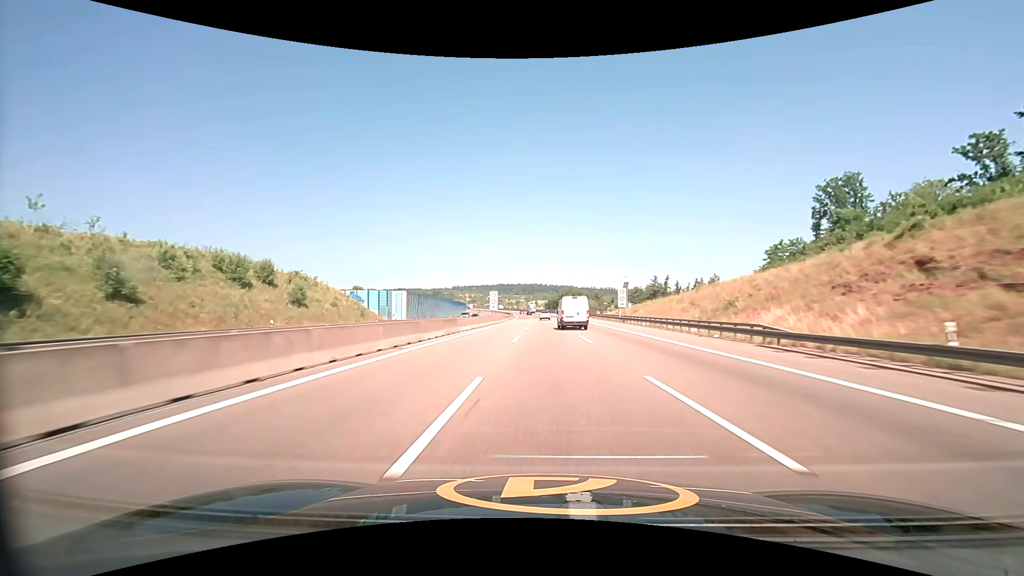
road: motorway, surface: asphalt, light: Day
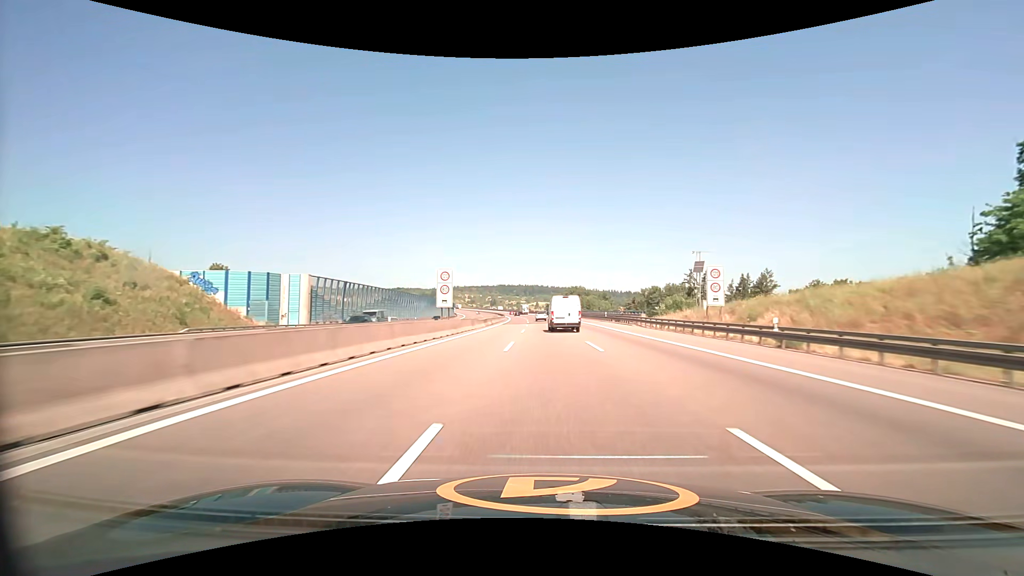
(0.0, +40.7) m; 0°
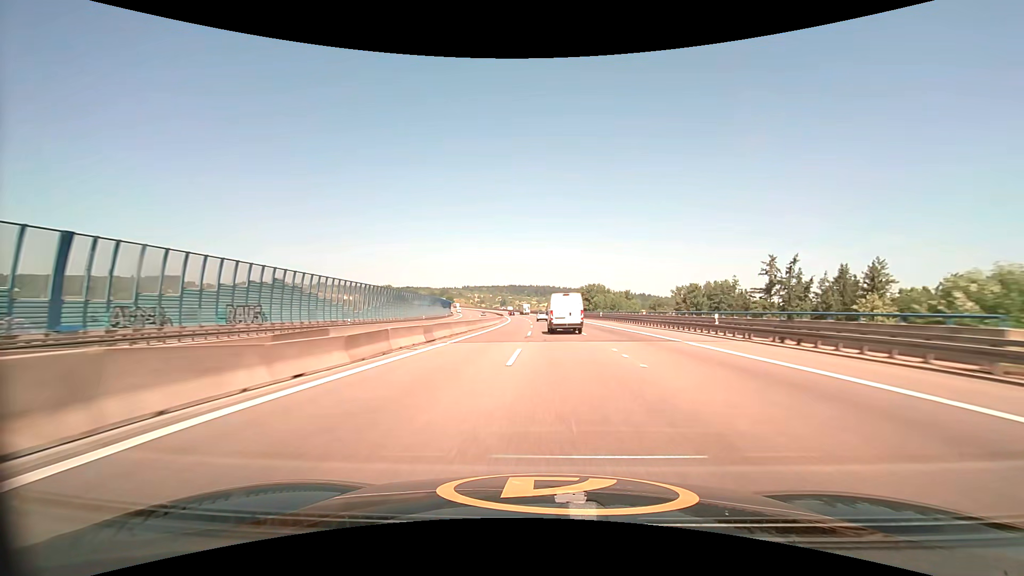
(-0.4, +41.0) m; -1°
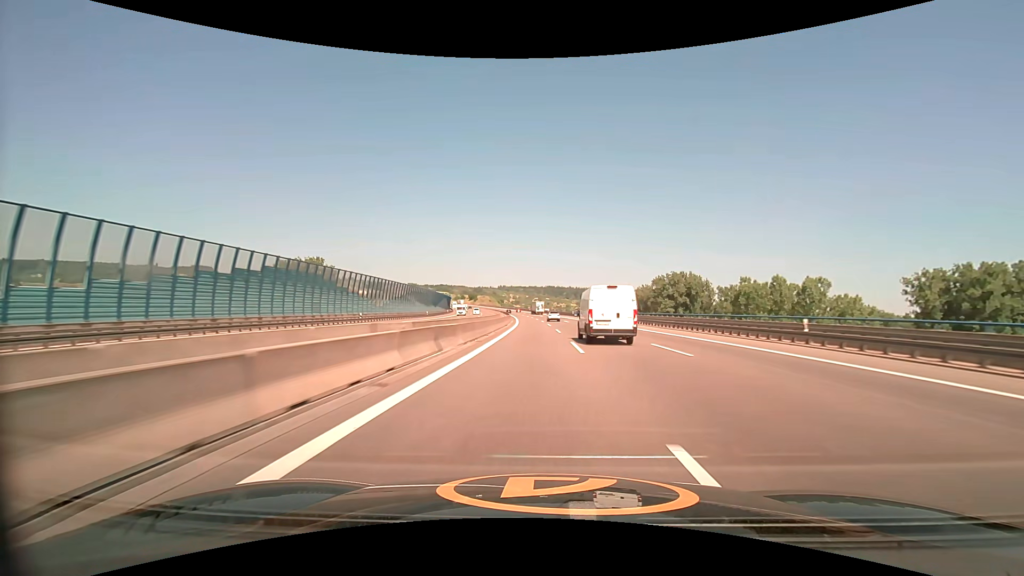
(-4.1, +103.2) m; -4°
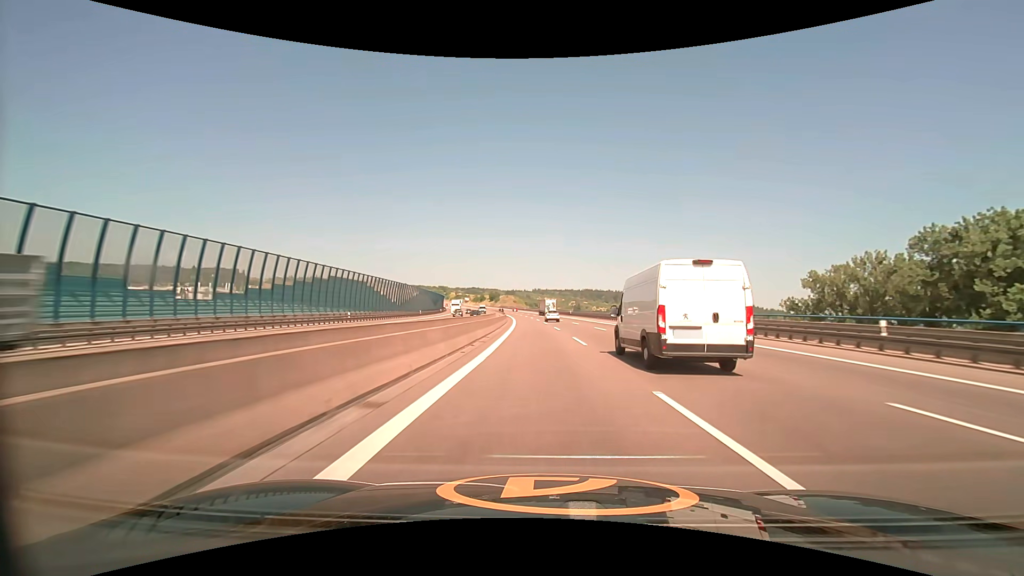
(-3.2, +103.3) m; -4°
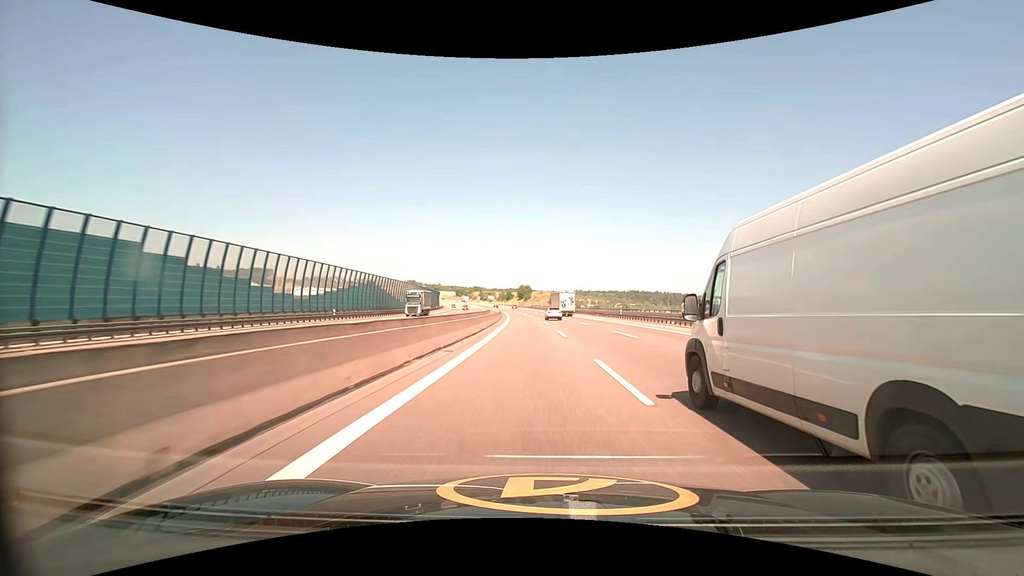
(-4.0, +102.0) m; -5°
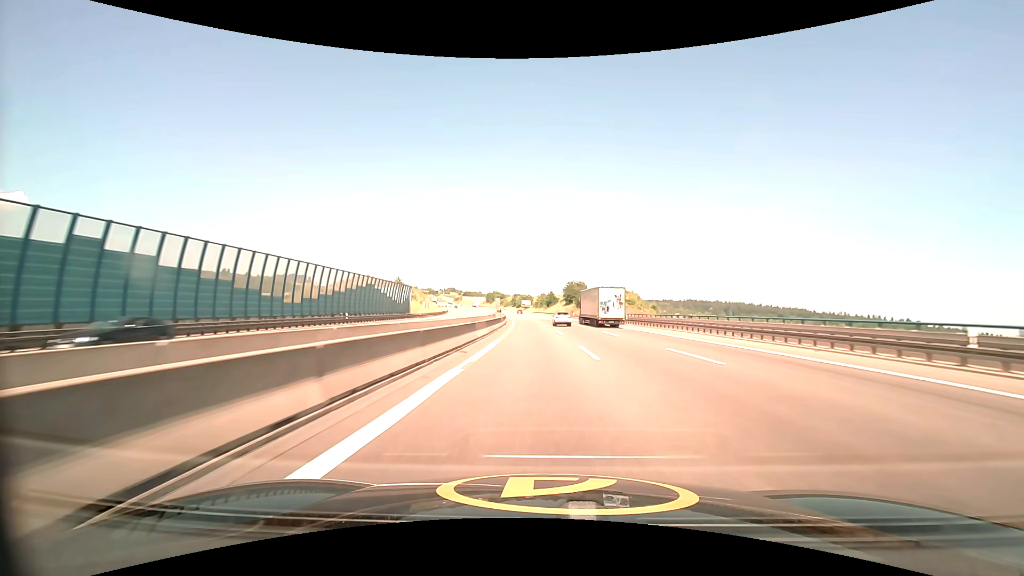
(-4.8, +98.7) m; -5°
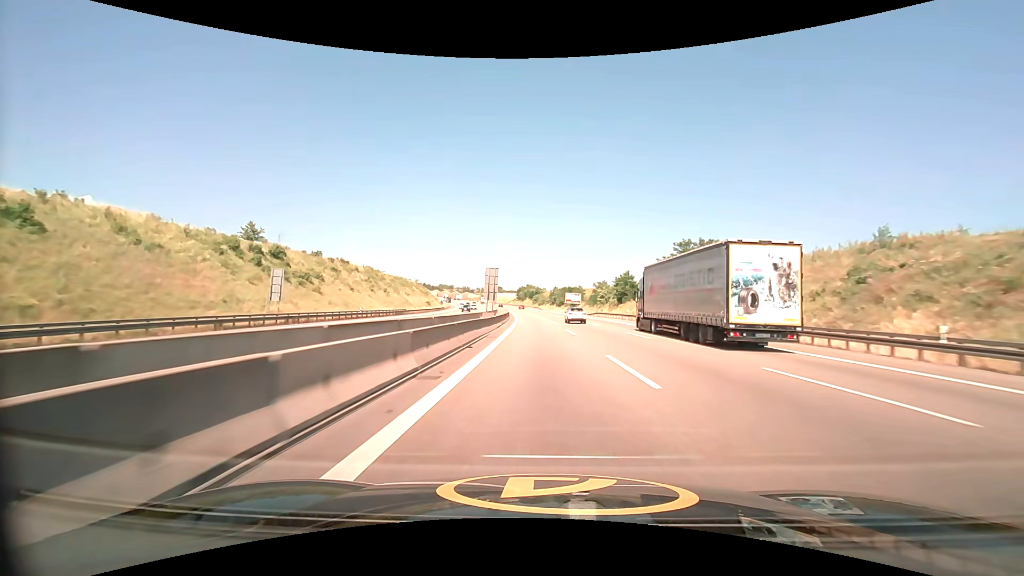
(-4.1, +96.6) m; -5°
(0, +10) (0, +20) (0, +30) (-1, +40) (-1, +50) (-1, +60) (-2, +70) (-2, +80) (-3, +90) (-4, +100) m
